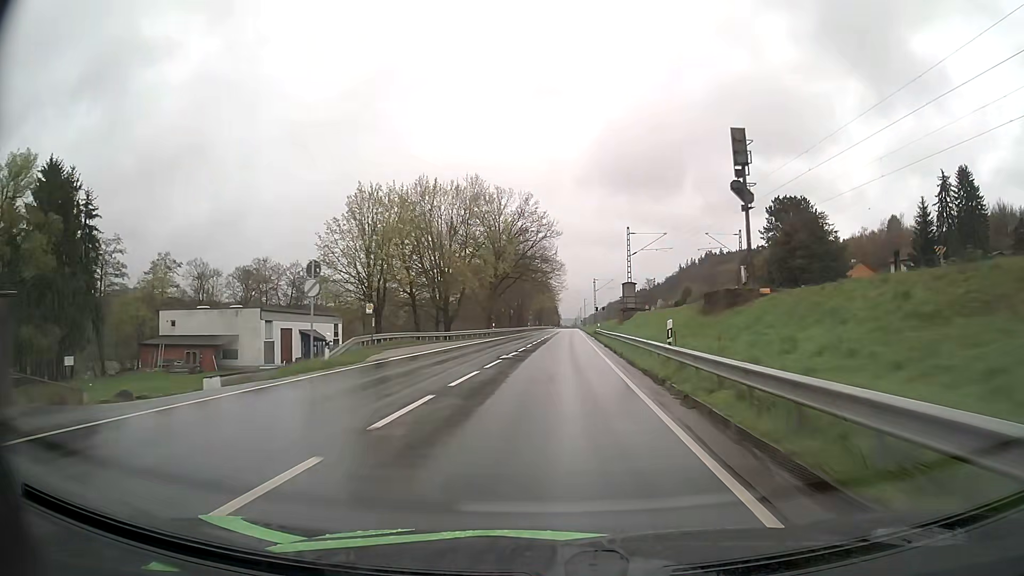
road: primary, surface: asphalt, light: Day
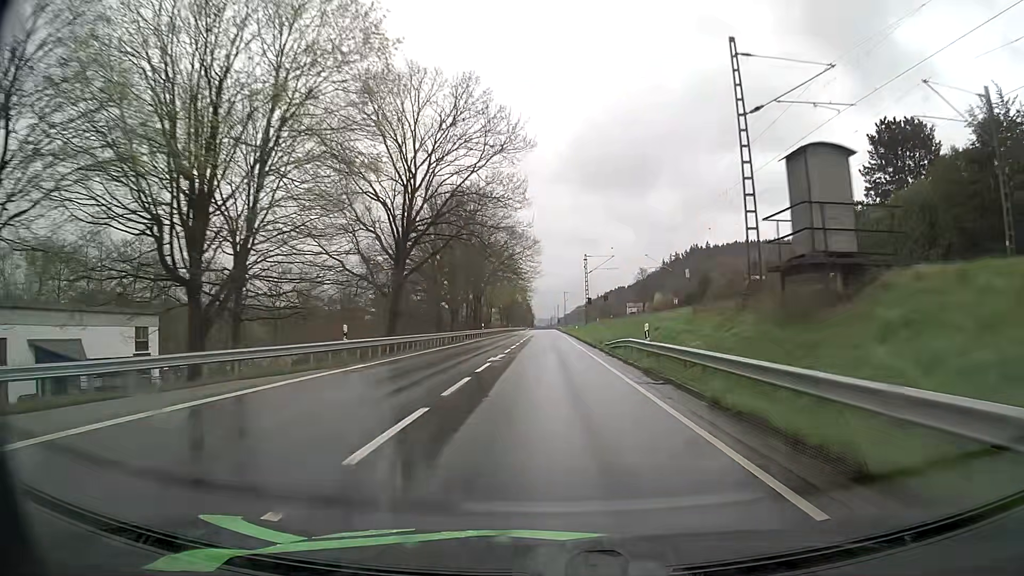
(+0.9, +44.0) m; +2°
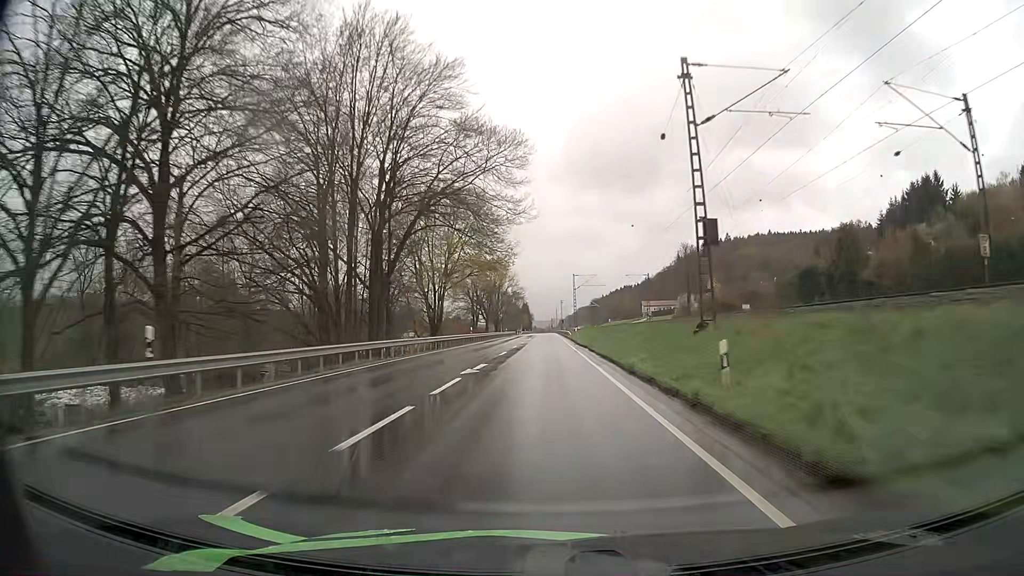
(+0.3, +61.5) m; 0°
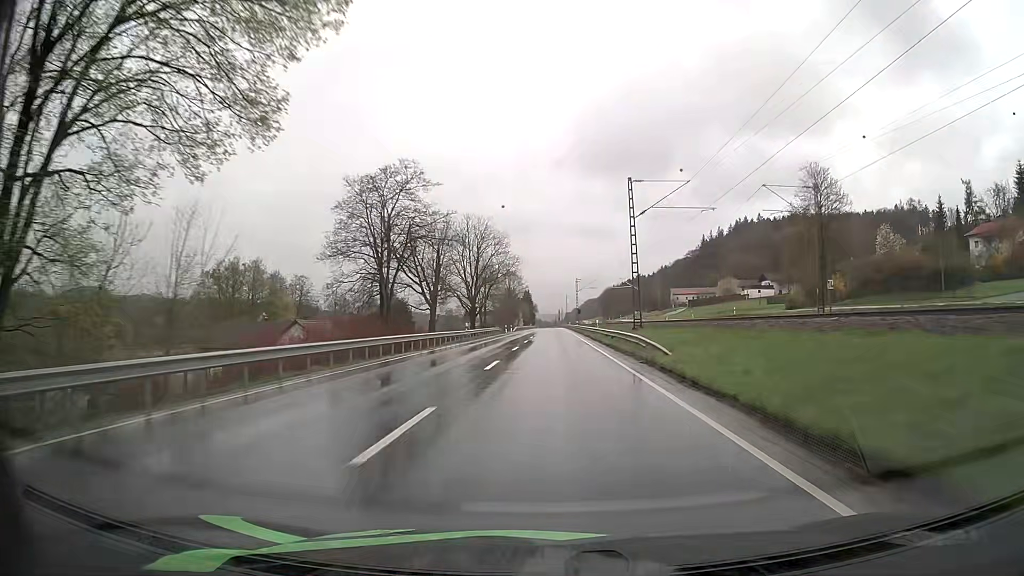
(-0.4, +63.1) m; 0°
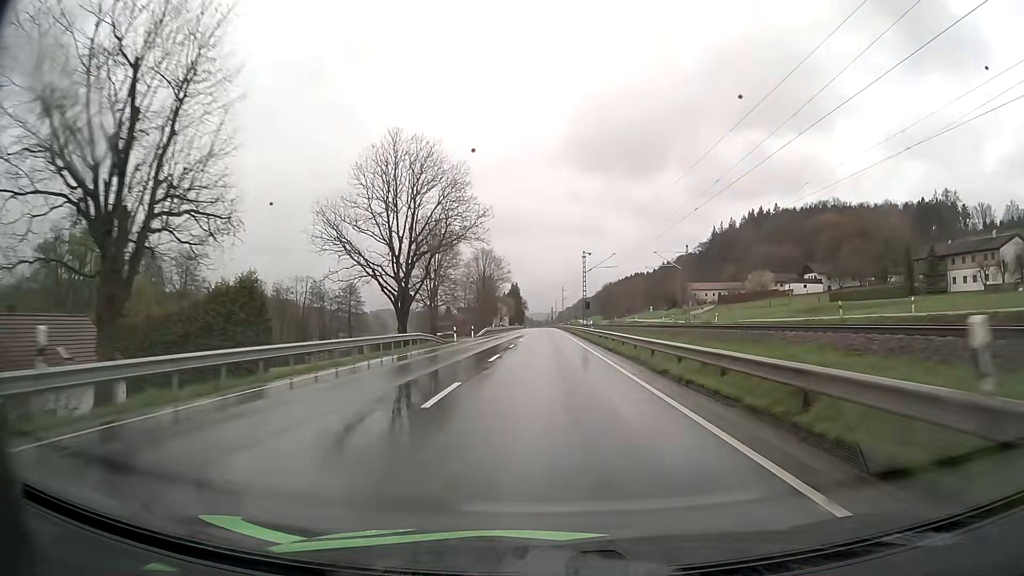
(+0.2, +44.9) m; 0°
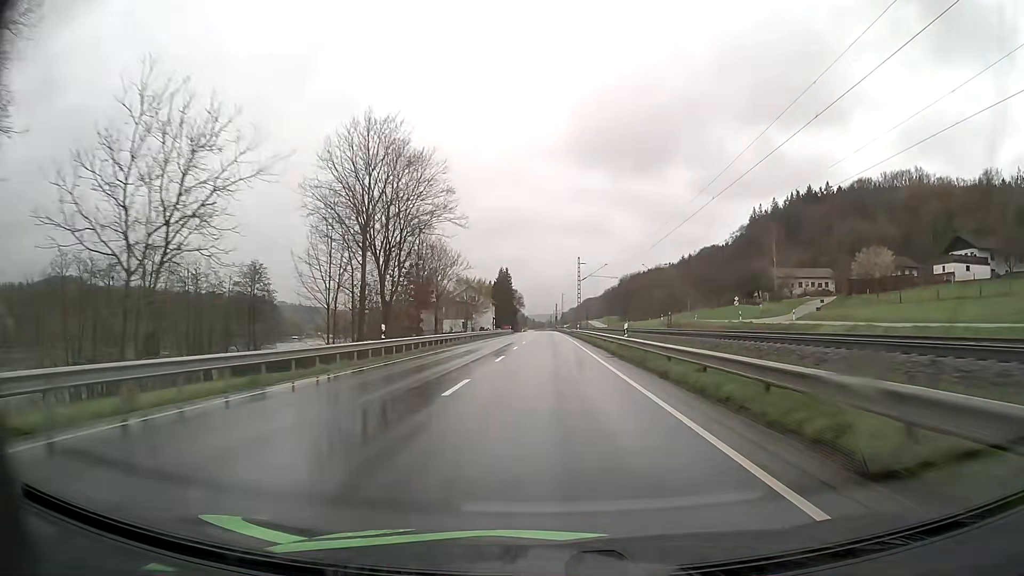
(+0.1, +71.2) m; 0°
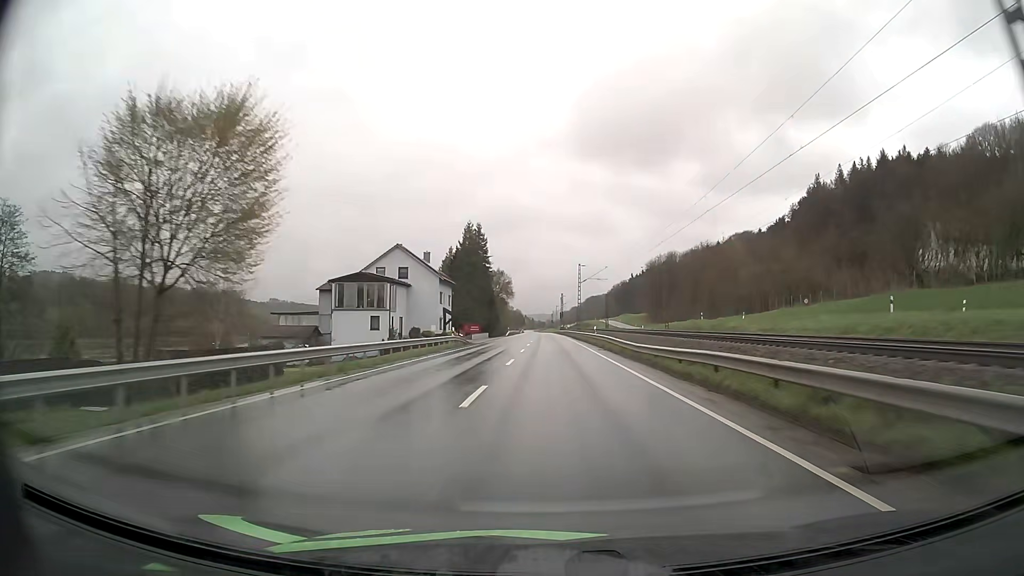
(-0.5, +75.7) m; 0°
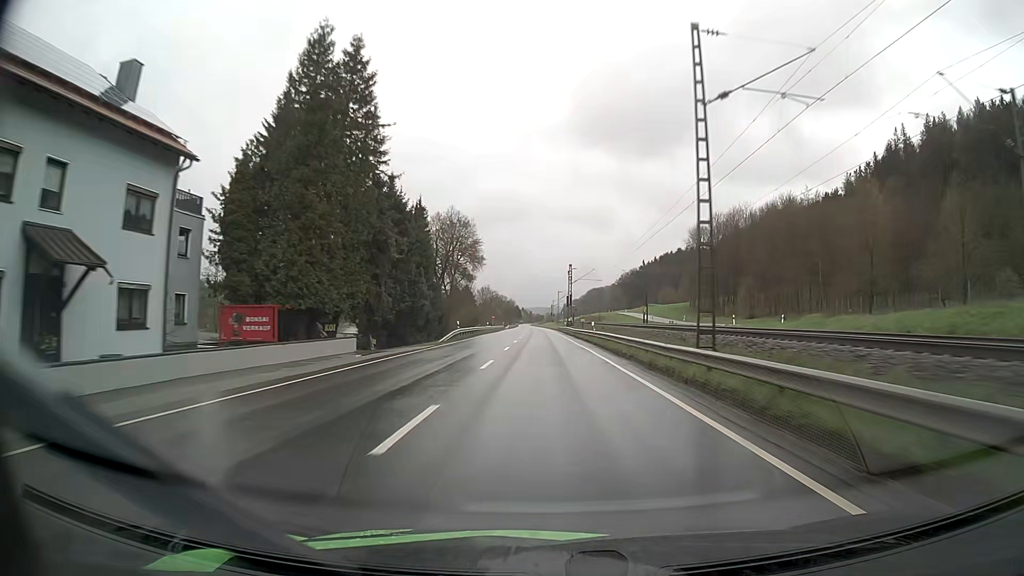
(+0.1, +66.2) m; 0°
(0, +10) (0, +20) (0, +30) (0, +40) (0, +50) (0, +60) (0, +70) (-1, +80) (-1, +90) (-1, +100) m
